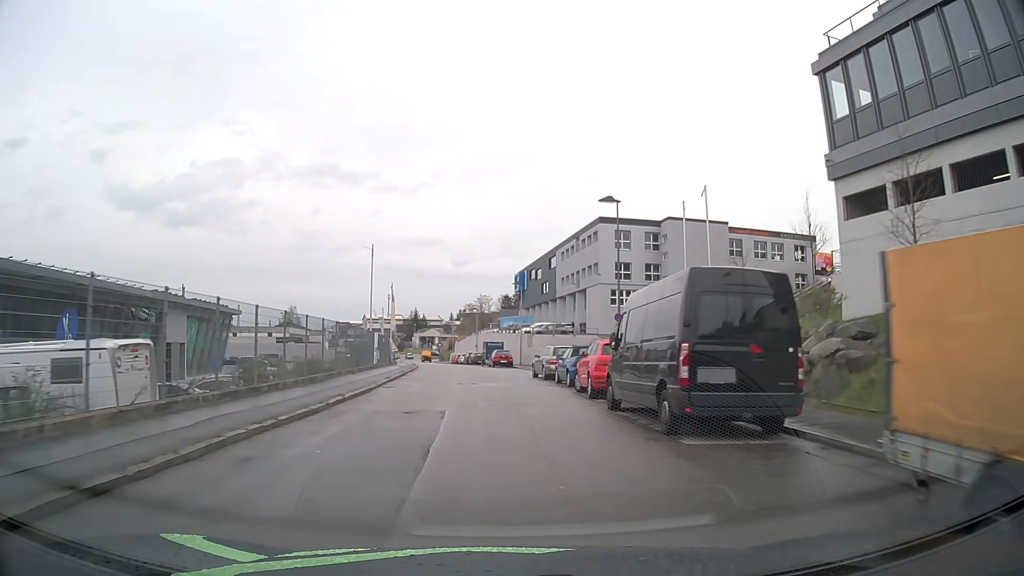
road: residential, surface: asphalt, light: Day
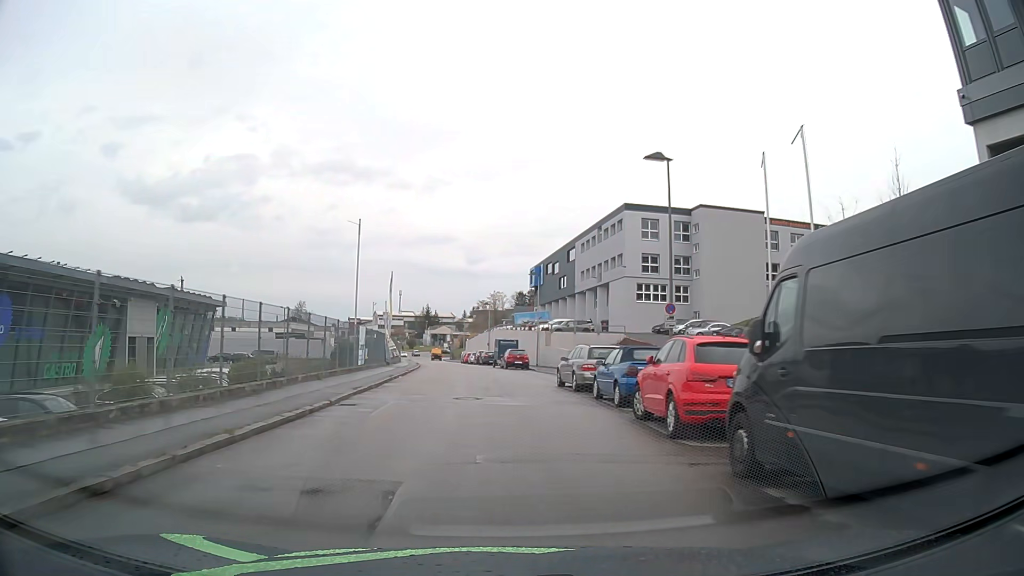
(-0.1, +7.5) m; -1°
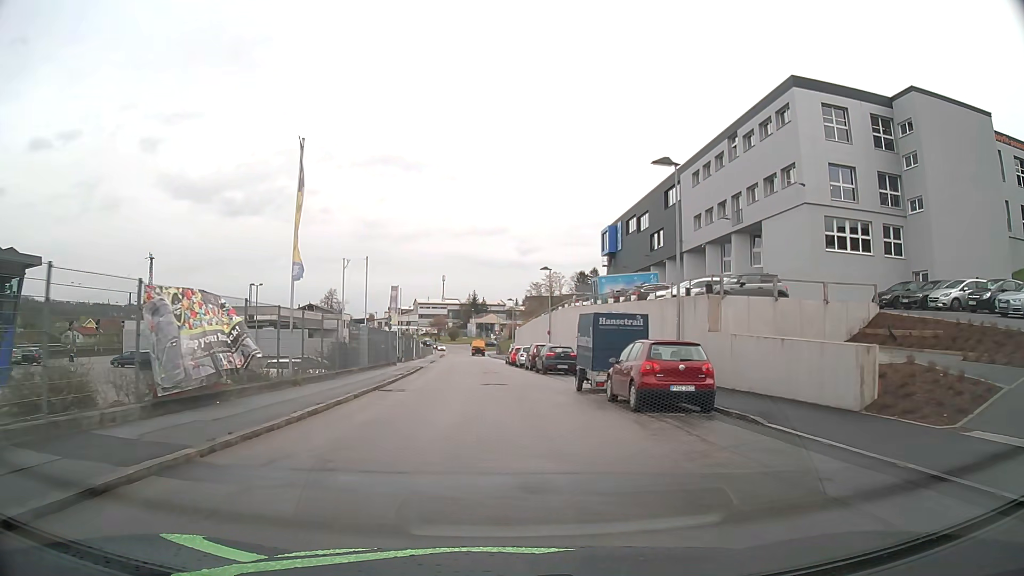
(-1.2, +34.6) m; -4°
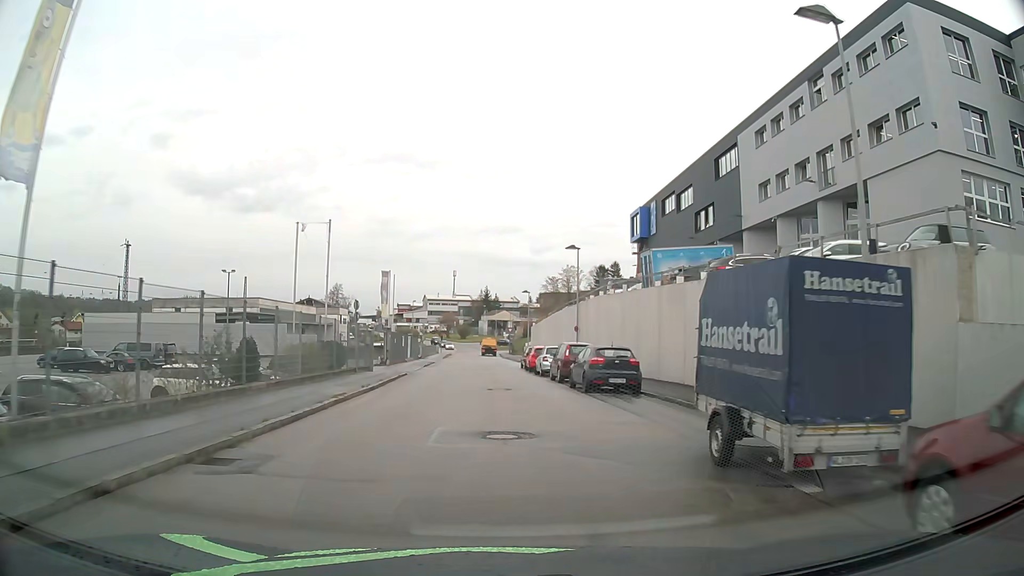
(-0.1, +12.6) m; -1°
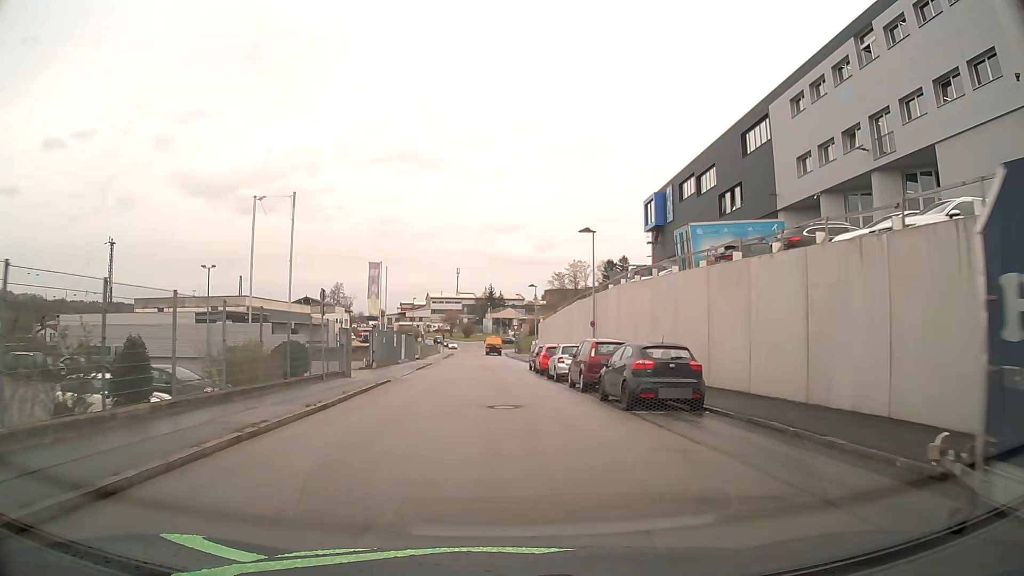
(0.0, +6.1) m; 0°
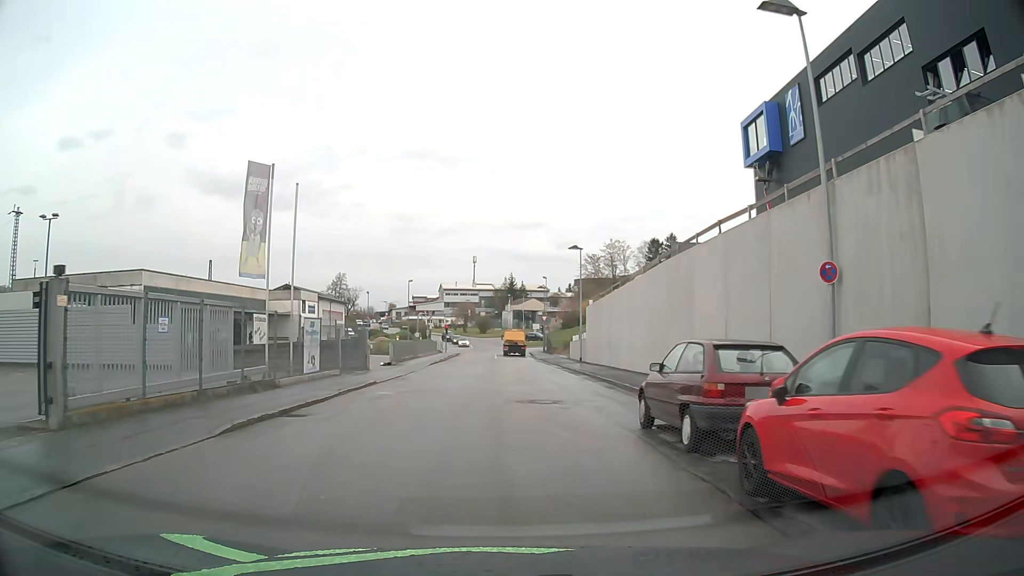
(-0.4, +28.1) m; -1°
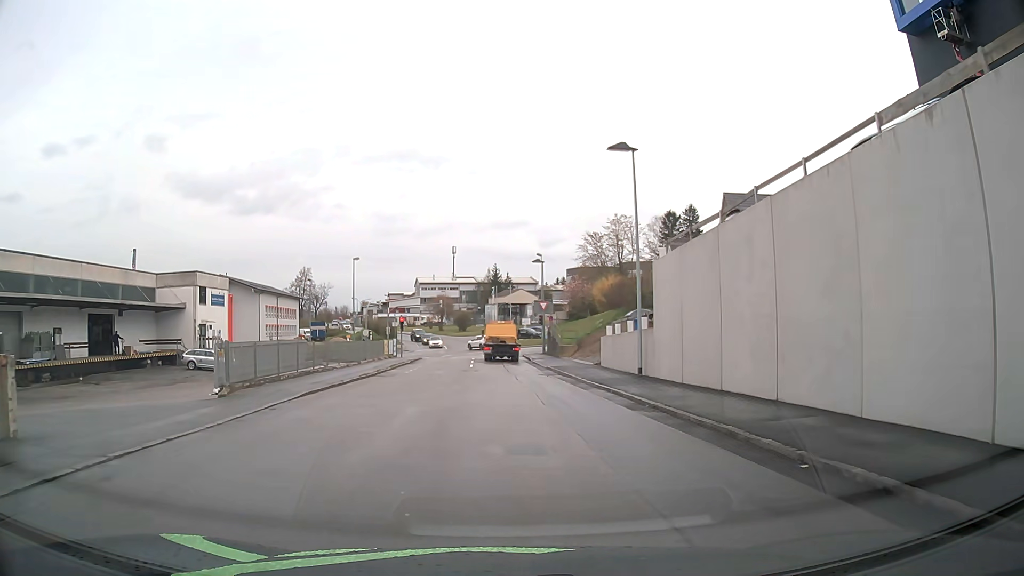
(+0.1, +24.9) m; +1°
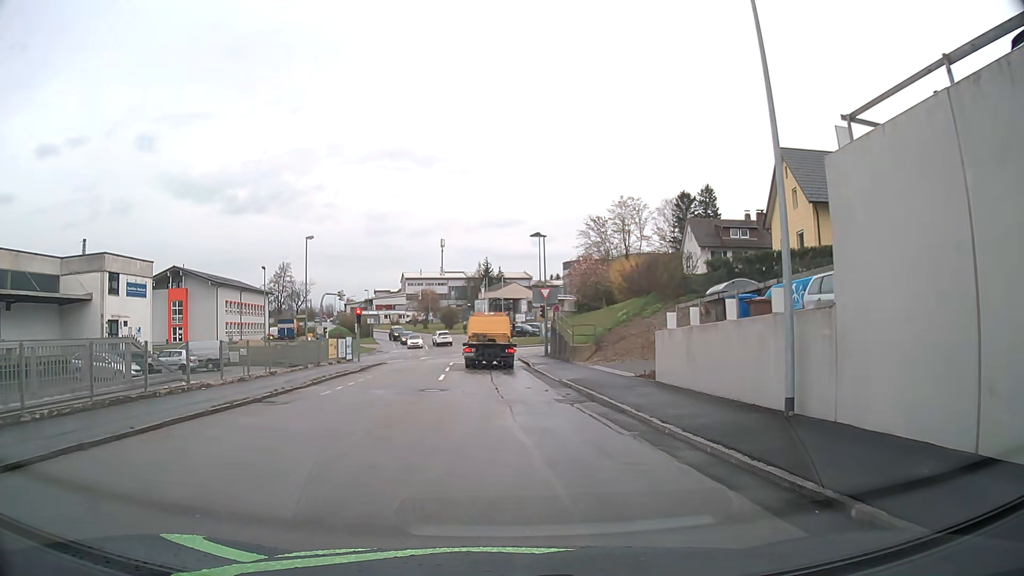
(+0.1, +13.3) m; +1°
(0, +10) (0, +20) (-1, +30) (-1, +40) (-3, +50) (-7, +59) (-16, +62) (-26, +62) (-36, +62) (-46, +62) m
